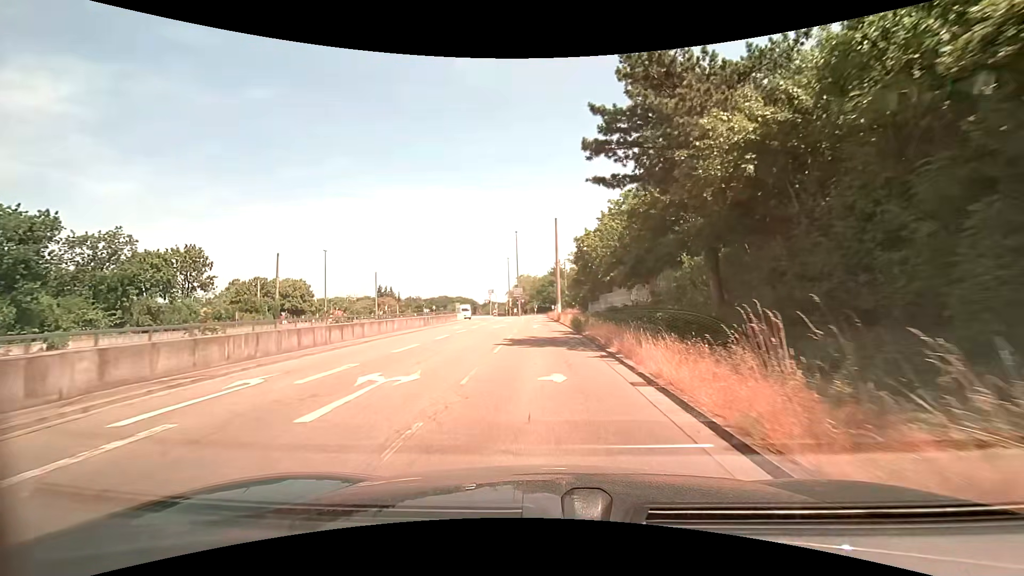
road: trunk_link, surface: asphalt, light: Day
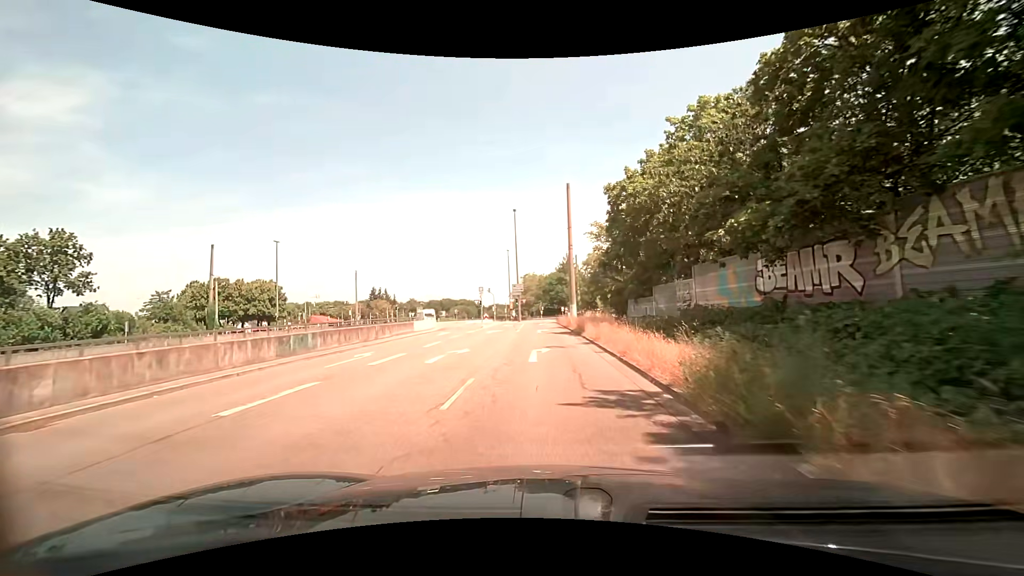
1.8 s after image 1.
(-0.1, +20.3) m; -1°
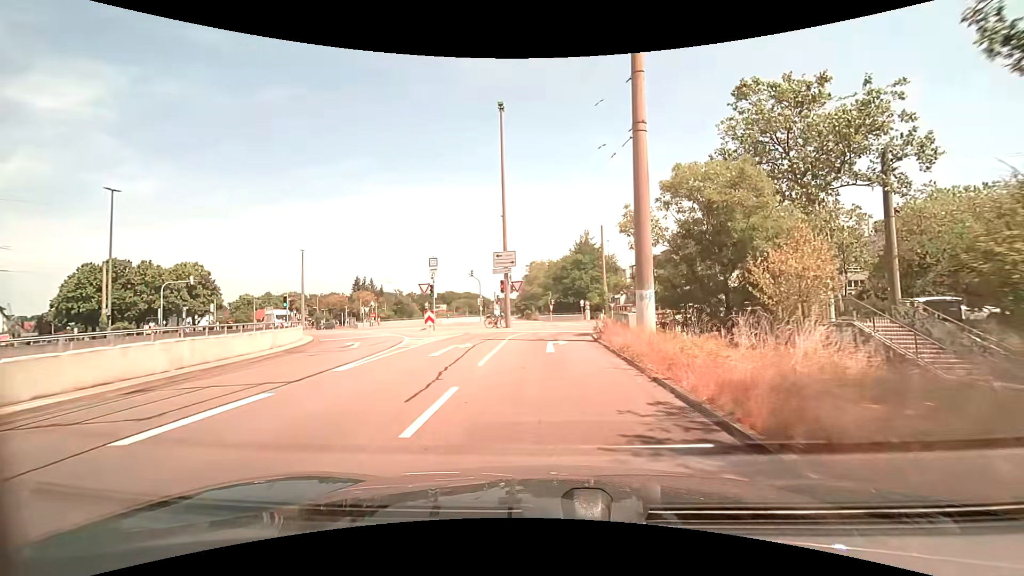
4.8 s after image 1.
(-0.2, +31.5) m; -1°
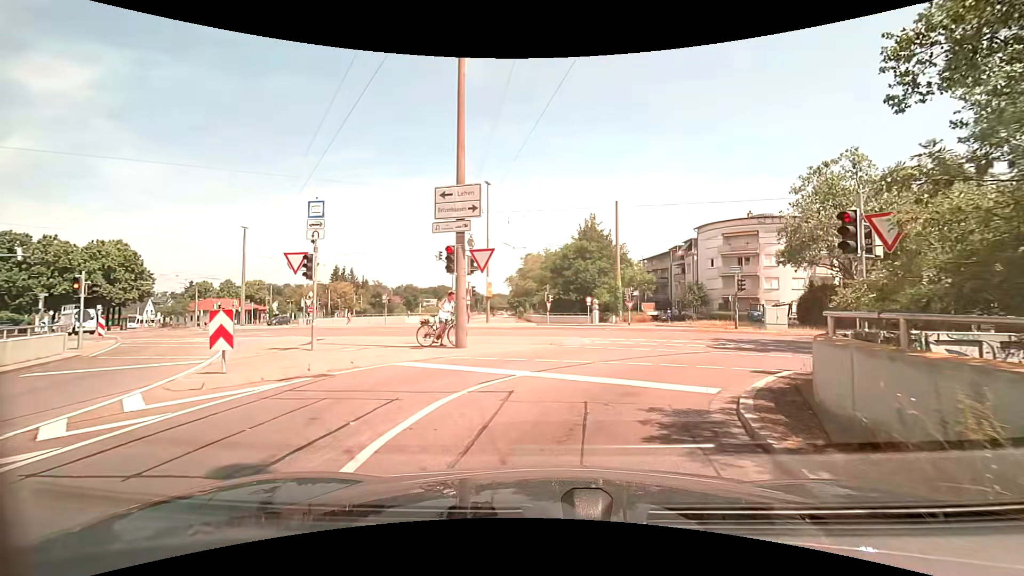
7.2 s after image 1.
(0.0, +16.0) m; 0°
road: tertiary_link
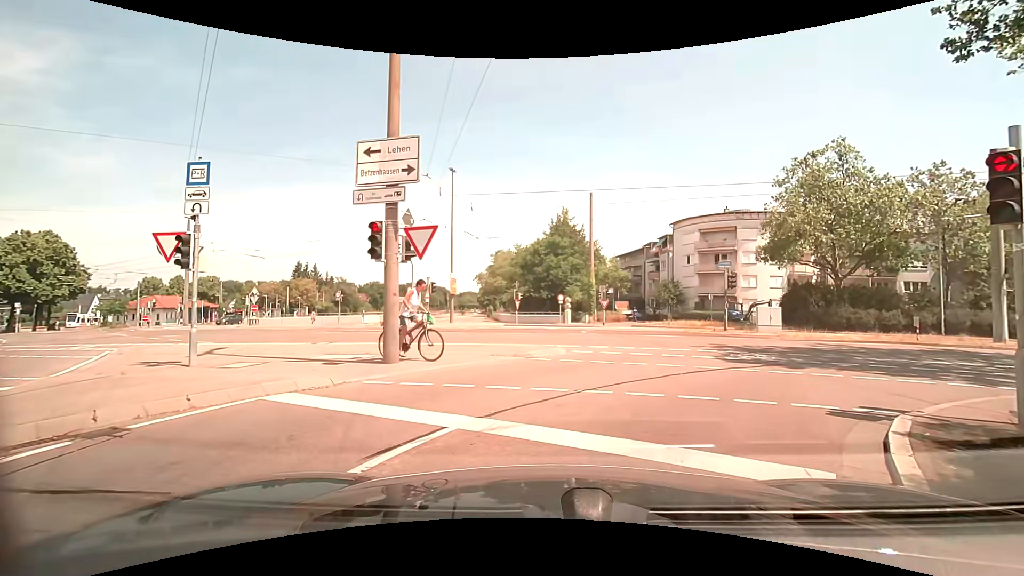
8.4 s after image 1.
(+0.1, +3.6) m; +2°
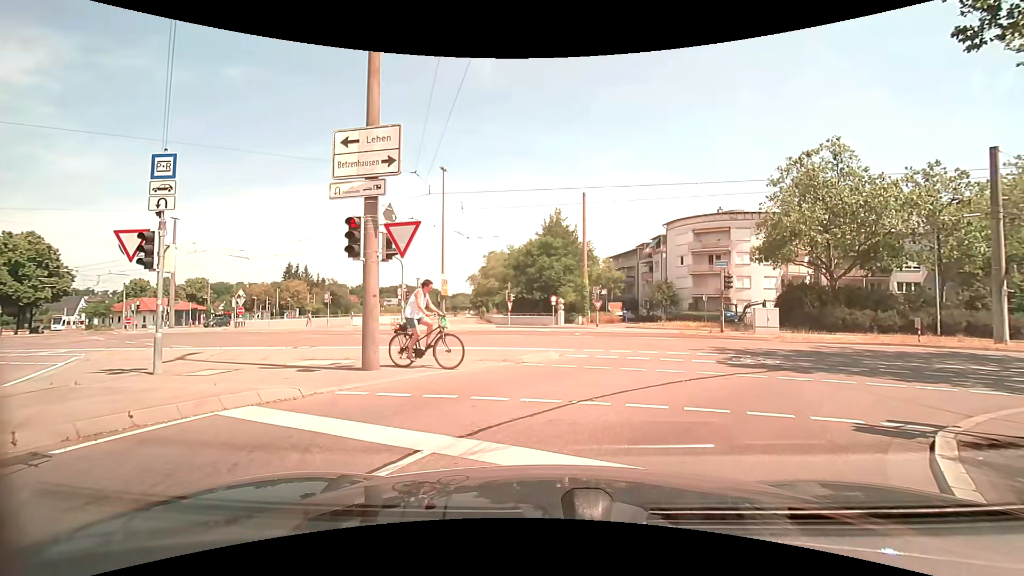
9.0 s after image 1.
(0.0, +0.6) m; +3°
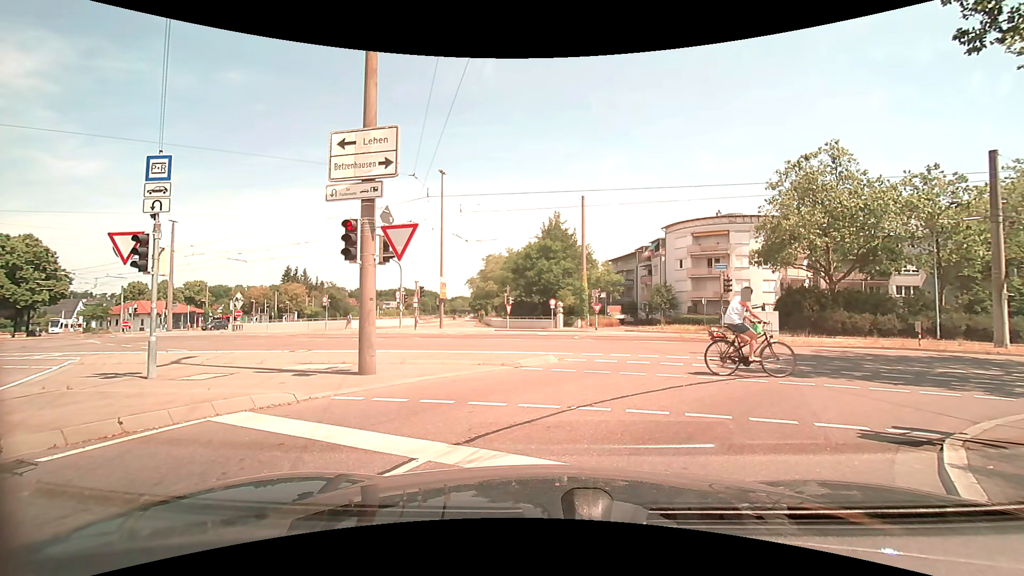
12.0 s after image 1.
(0.0, +0.2) m; 0°
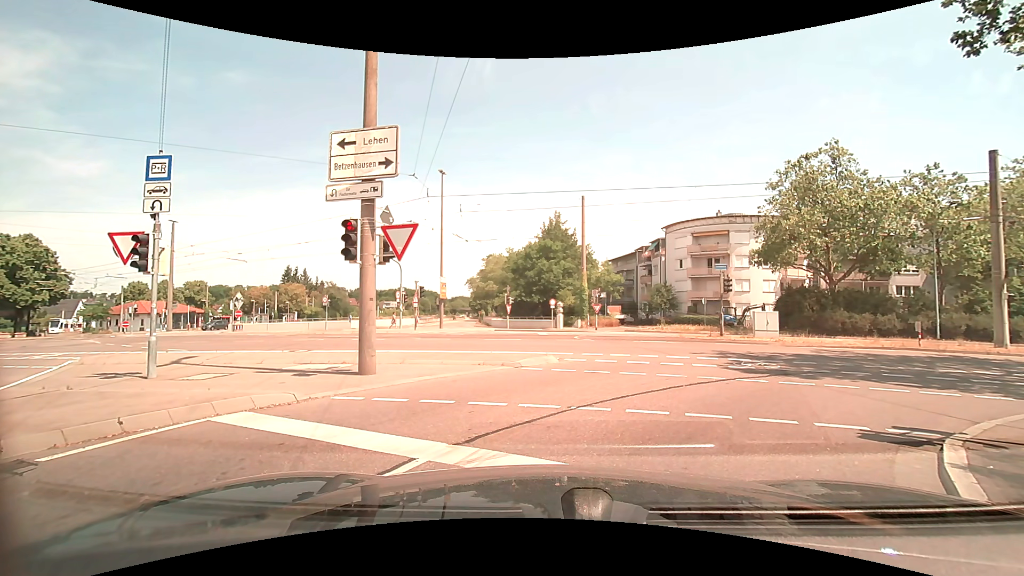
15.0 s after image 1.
(0.0, 0.0) m; 0°
(+2, +10) (+10, +16) (+20, +16) (+30, +14) (+39, +12) (+49, +10) (+59, +9) (+69, +7) (+79, +5) (+89, +3) m
